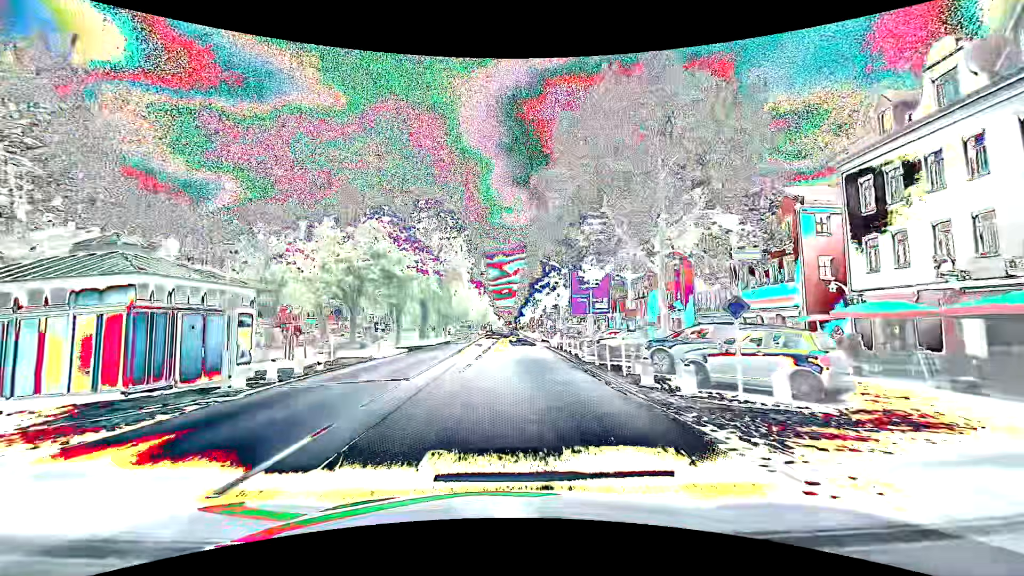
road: primary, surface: asphalt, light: Day
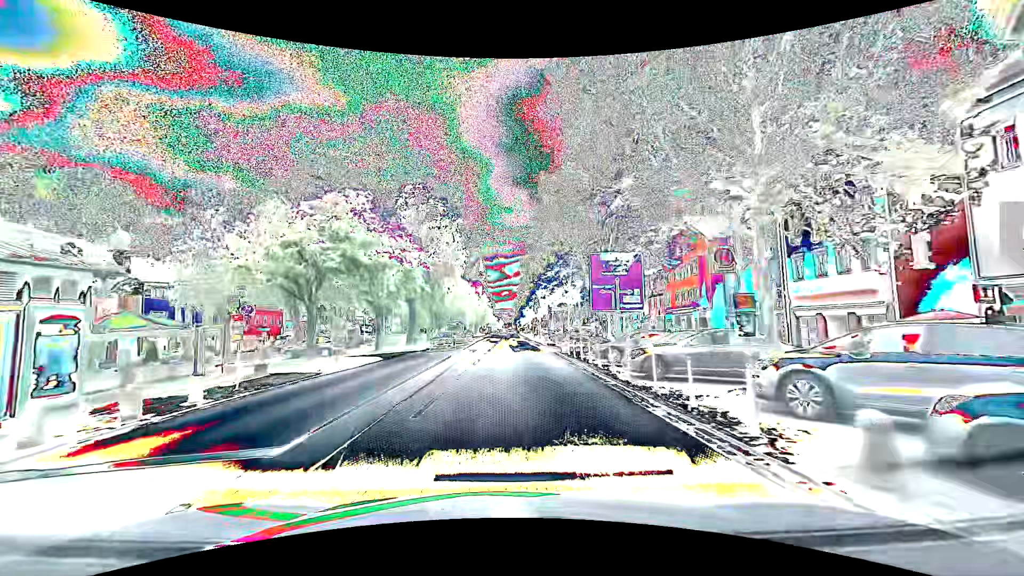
(-0.1, +7.6) m; -1°
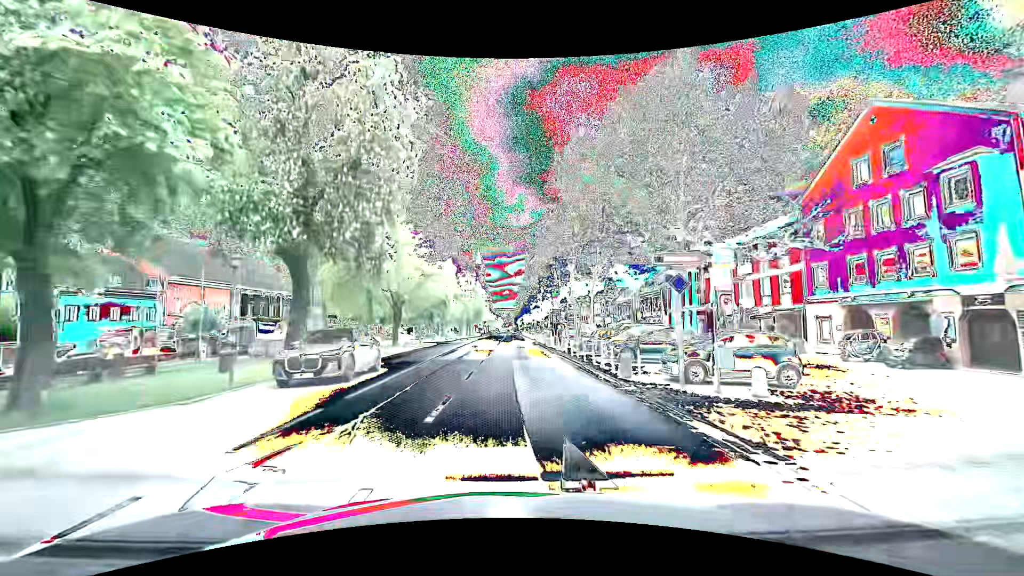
(0.0, +30.6) m; 0°
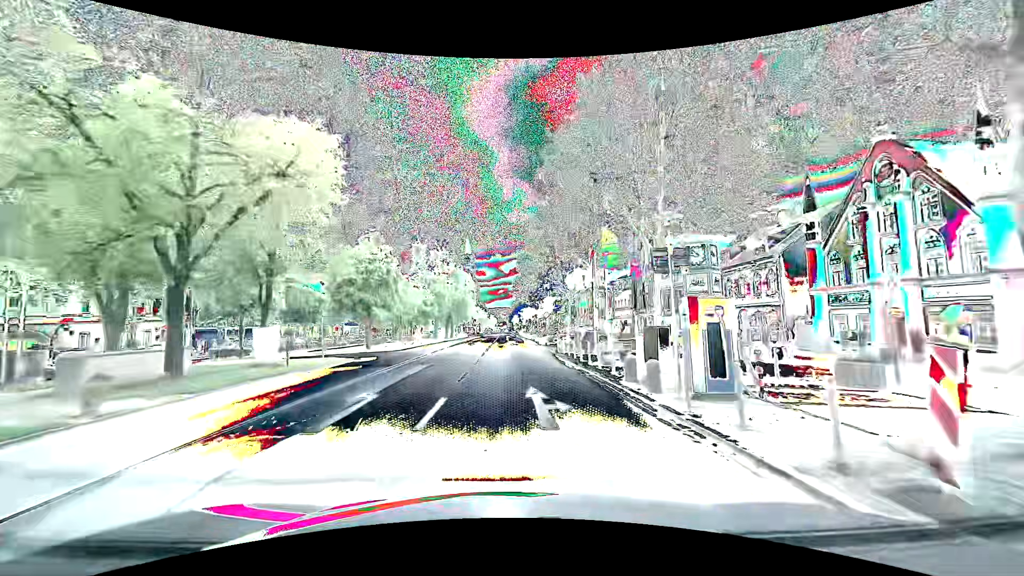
(+0.1, +30.6) m; +1°
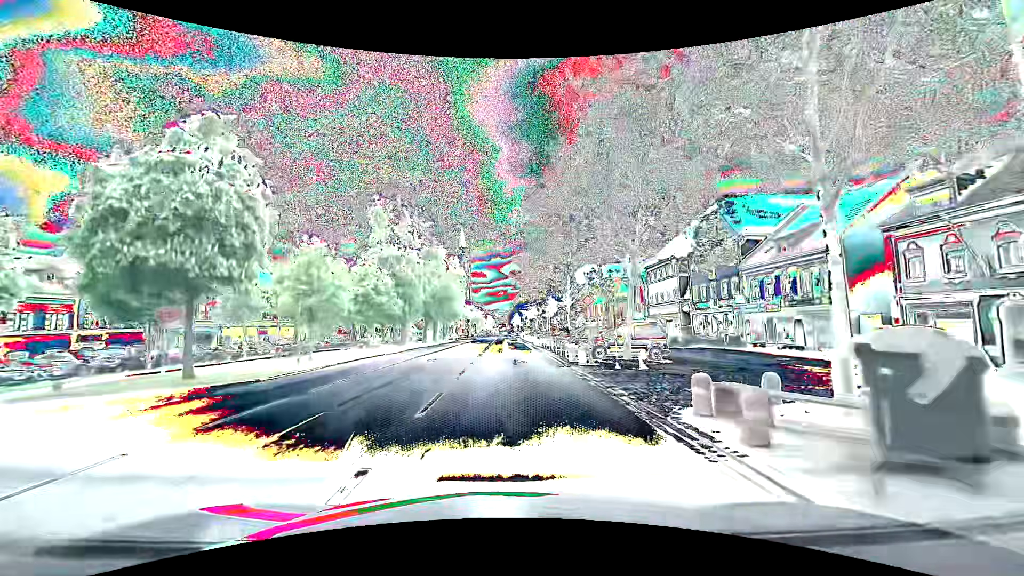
(-0.1, +23.0) m; -1°
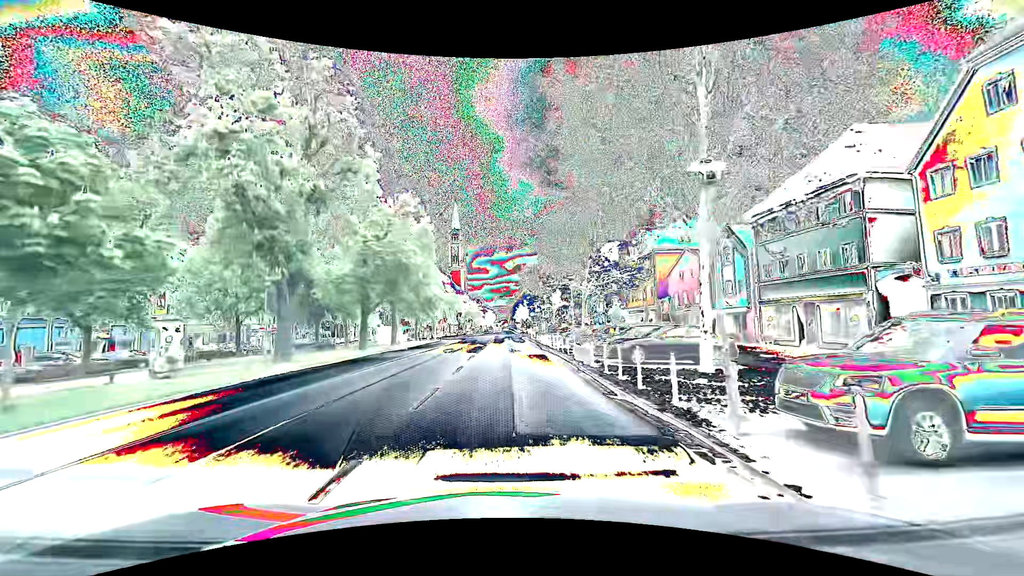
(+0.2, +29.8) m; 0°
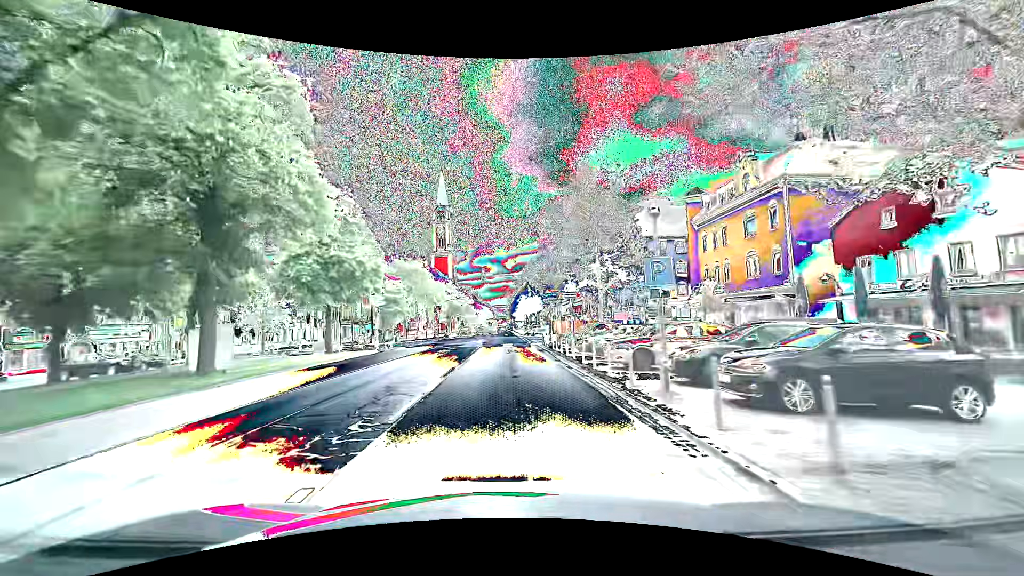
(+0.2, +30.7) m; +1°
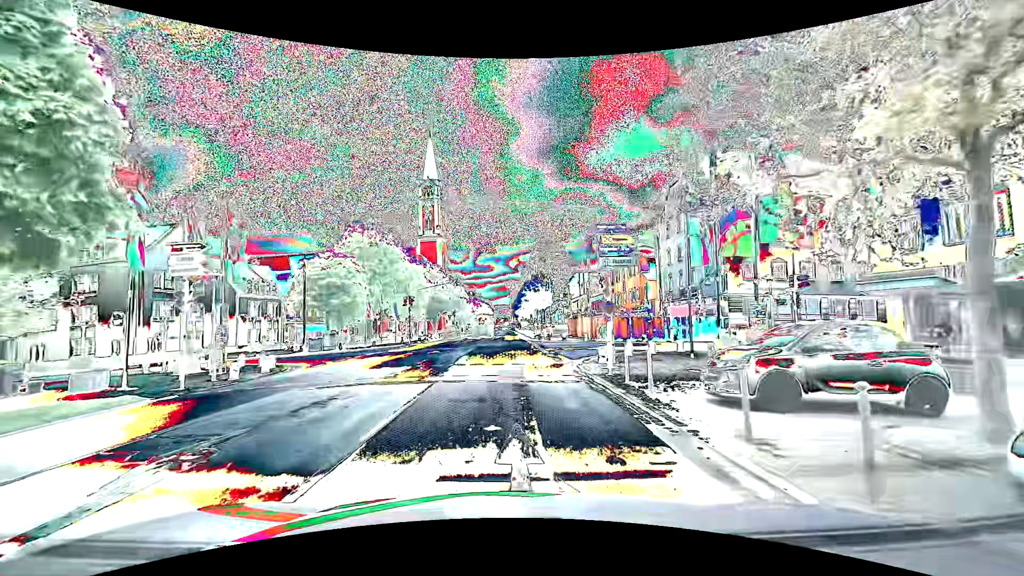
(-0.1, +23.0) m; 0°
